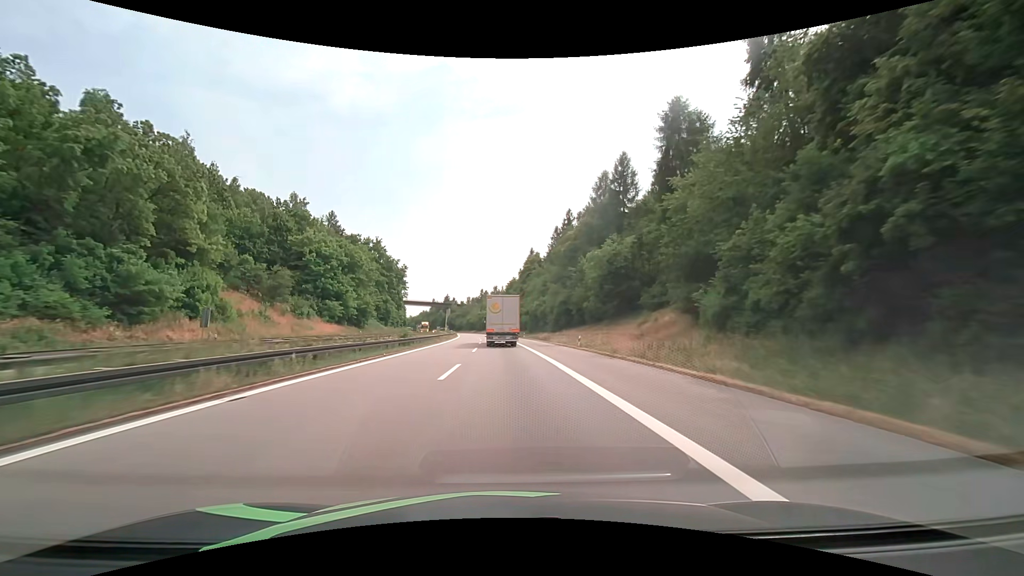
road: motorway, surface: asphalt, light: Day
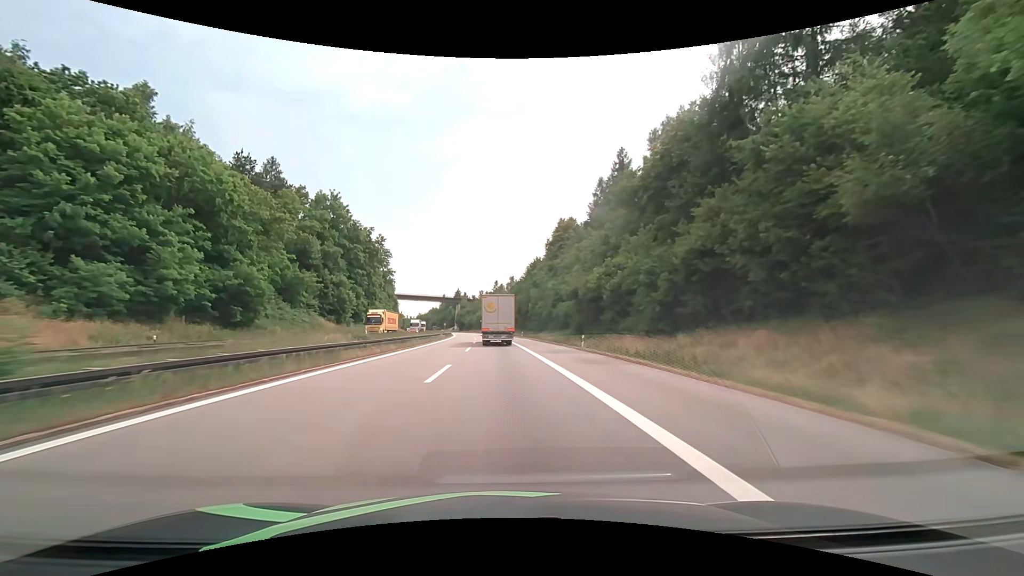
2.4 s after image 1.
(-1.3, +54.6) m; -2°
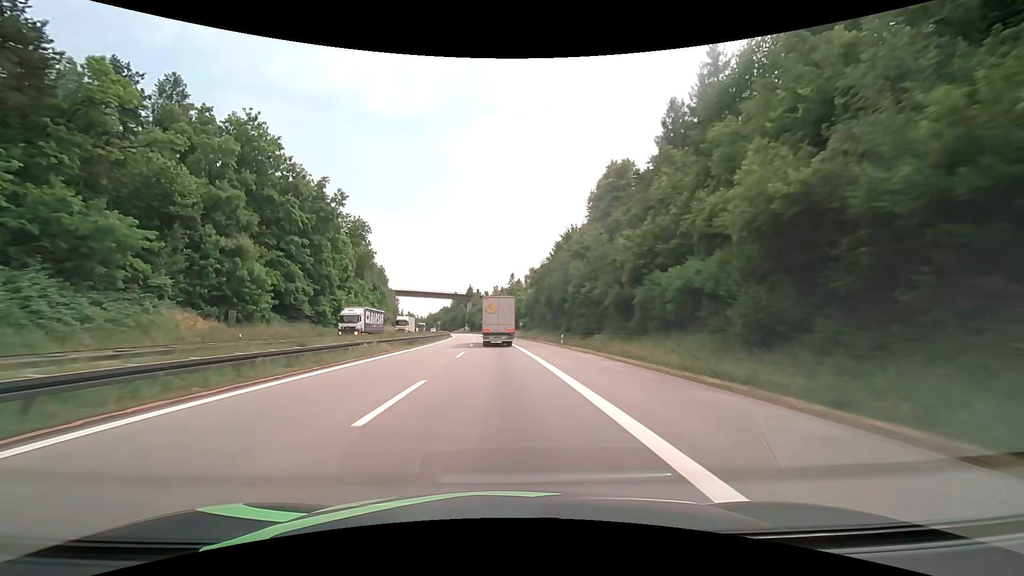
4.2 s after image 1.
(-1.1, +41.2) m; -2°
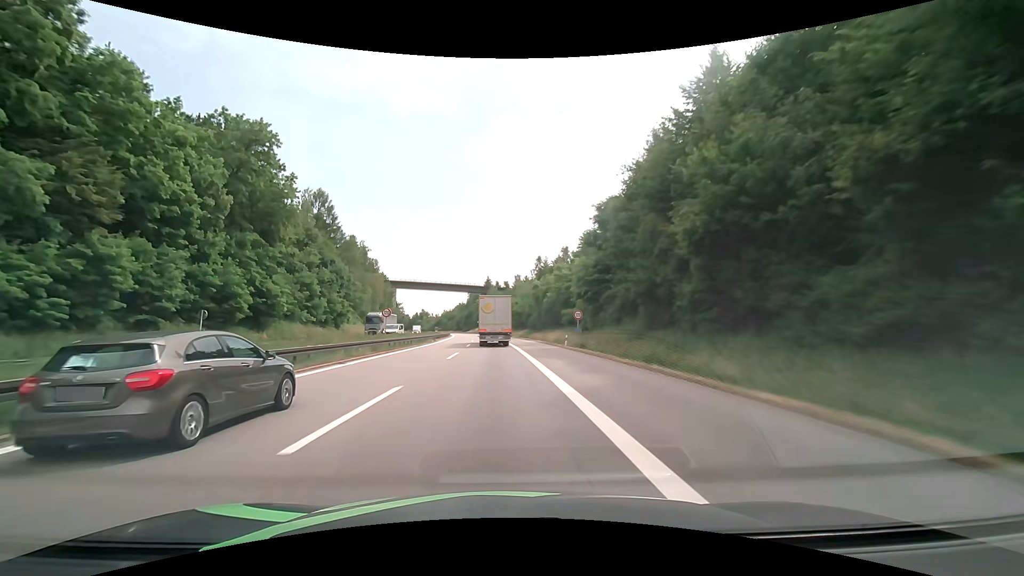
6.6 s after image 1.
(-1.1, +55.3) m; -2°
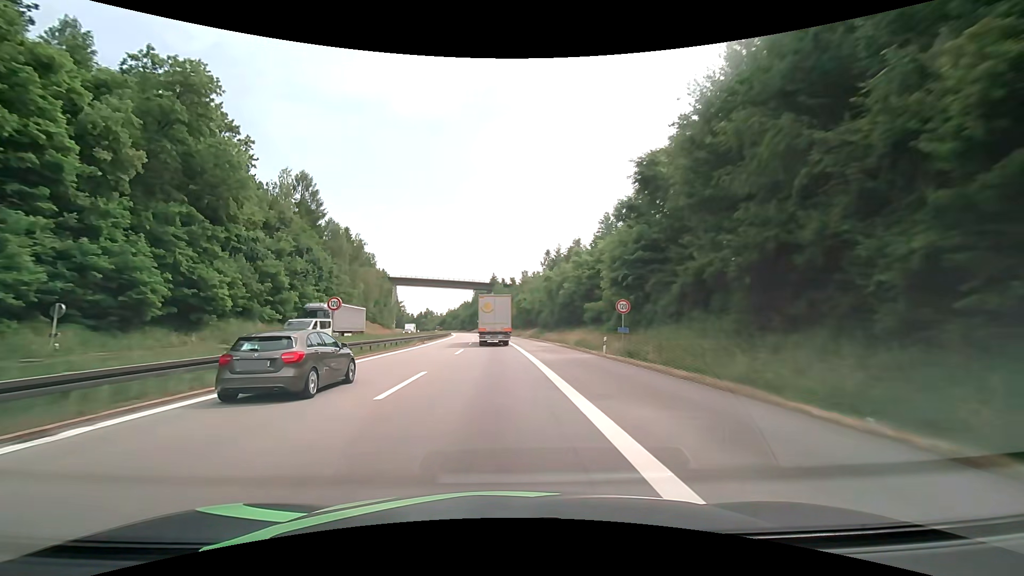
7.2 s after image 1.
(-0.1, +13.8) m; -1°
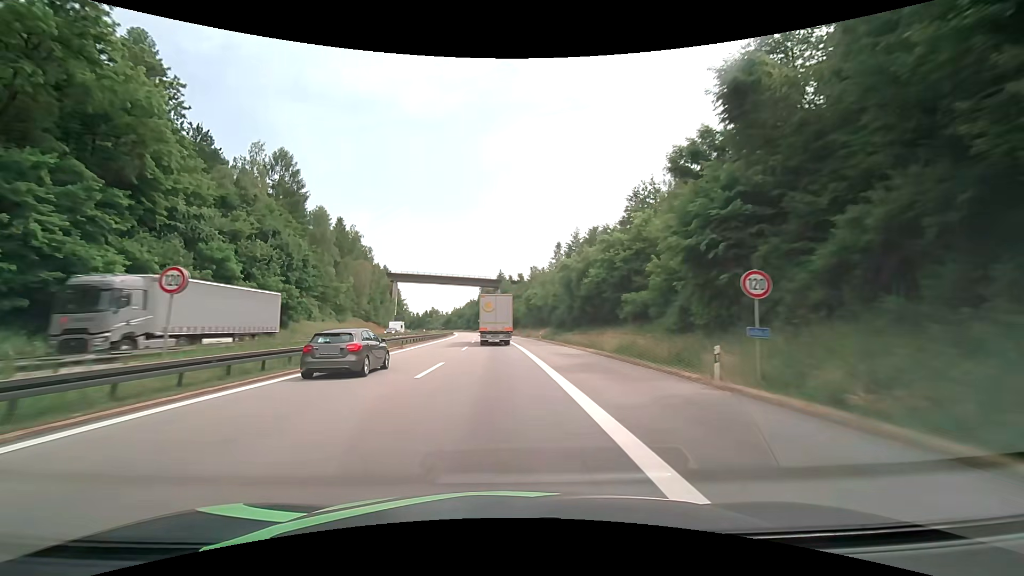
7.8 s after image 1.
(-0.1, +13.8) m; -1°
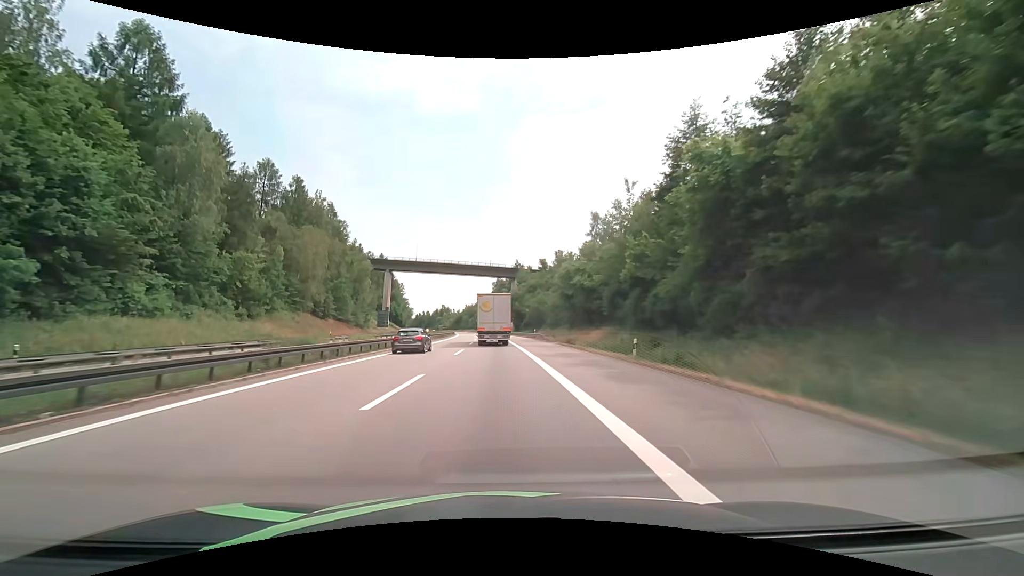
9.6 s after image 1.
(-0.5, +41.1) m; -2°
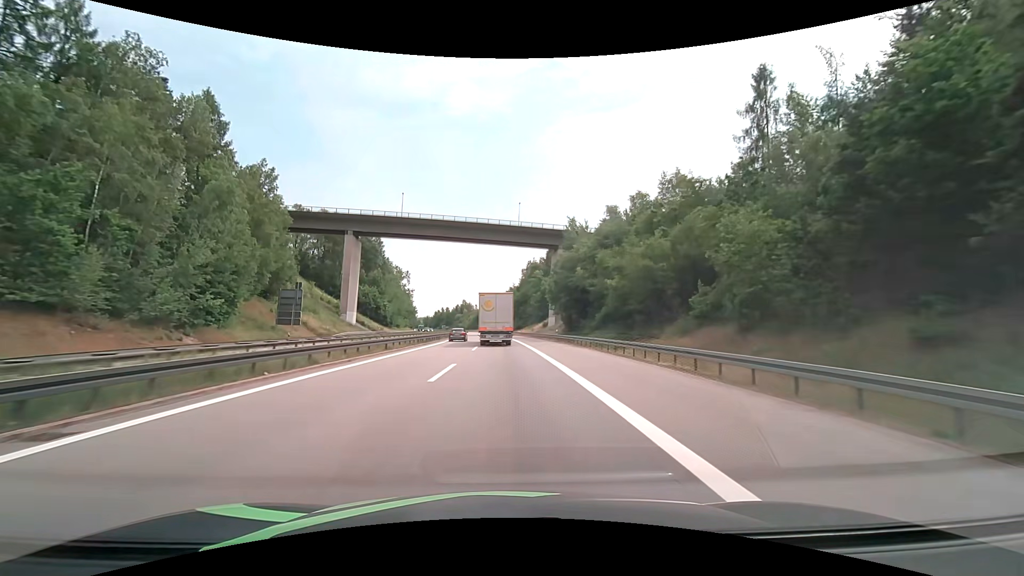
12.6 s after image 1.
(-2.0, +67.7) m; -3°
(0, +10) (0, +20) (0, +30) (0, +40) (0, +50) (-1, +60) (-1, +70) (-1, +80) (-2, +90) (-2, +100) m
